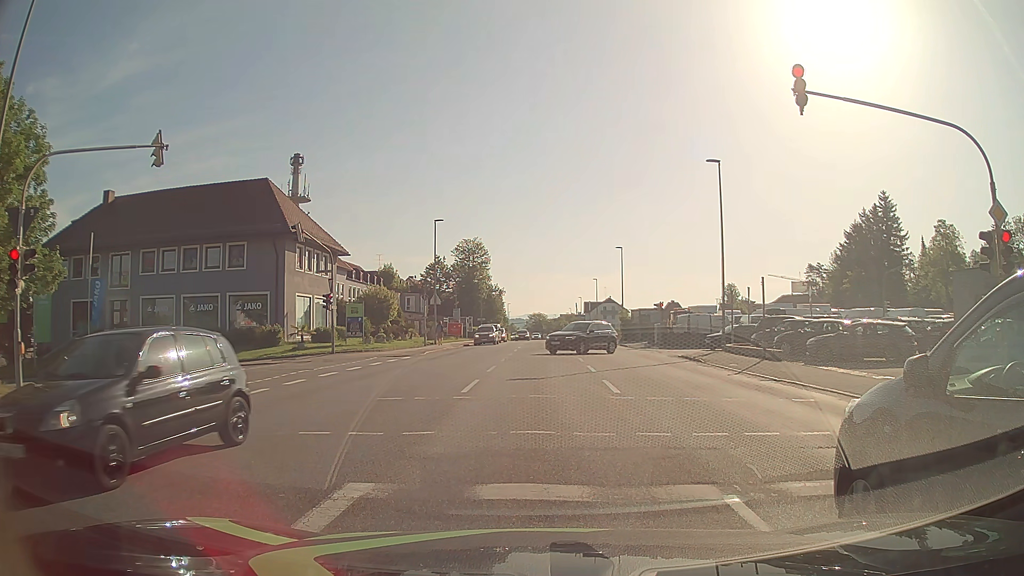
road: tertiary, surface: asphalt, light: Day
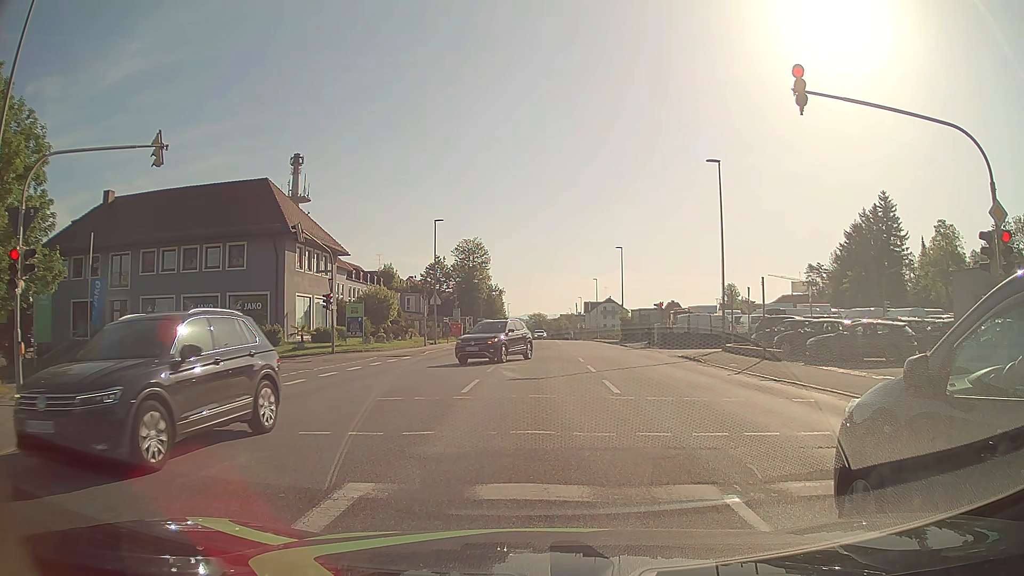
(0.0, 0.0) m; 0°
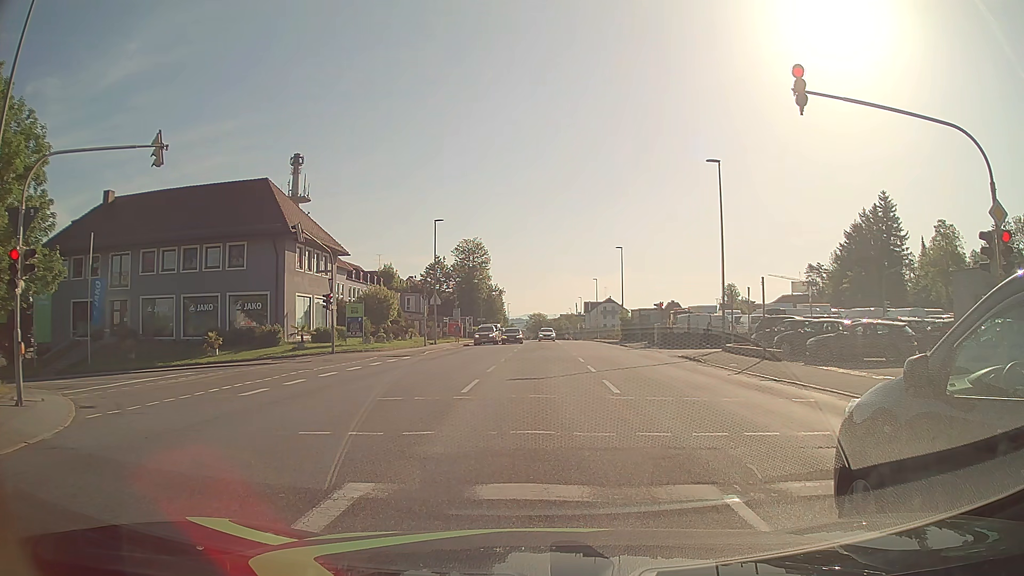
(0.0, 0.0) m; 0°
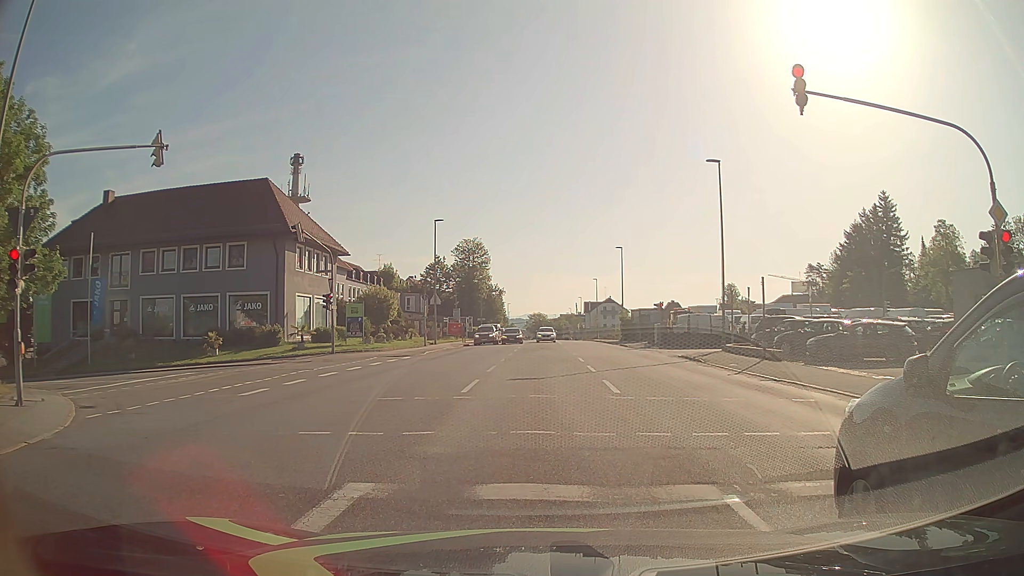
(0.0, 0.0) m; 0°
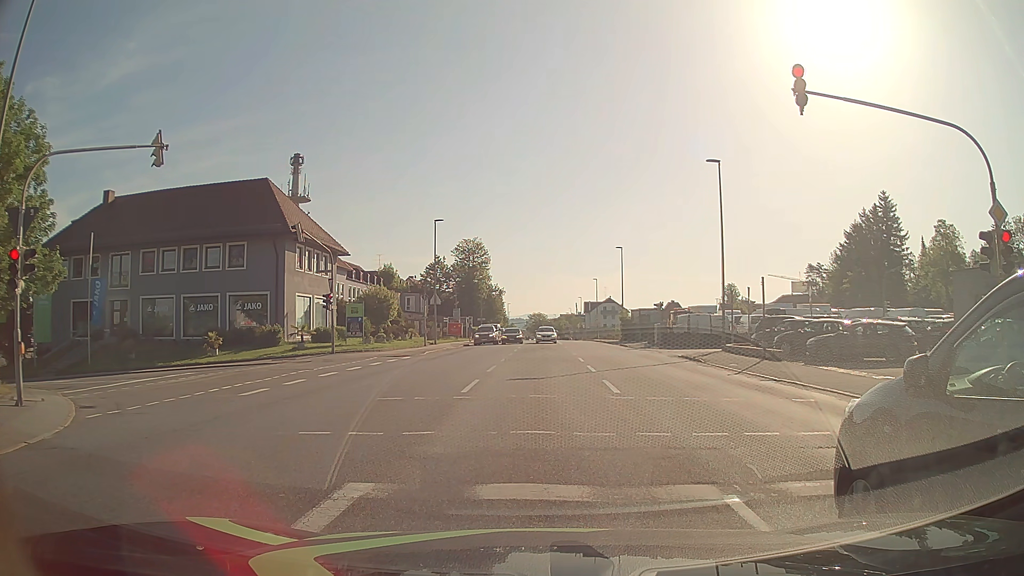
(0.0, 0.0) m; 0°
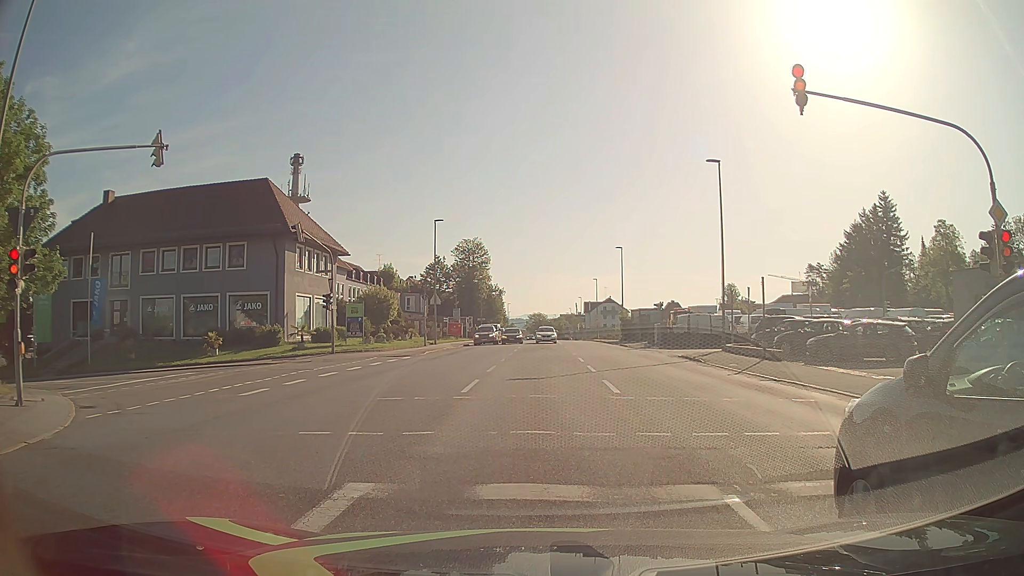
(0.0, 0.0) m; 0°
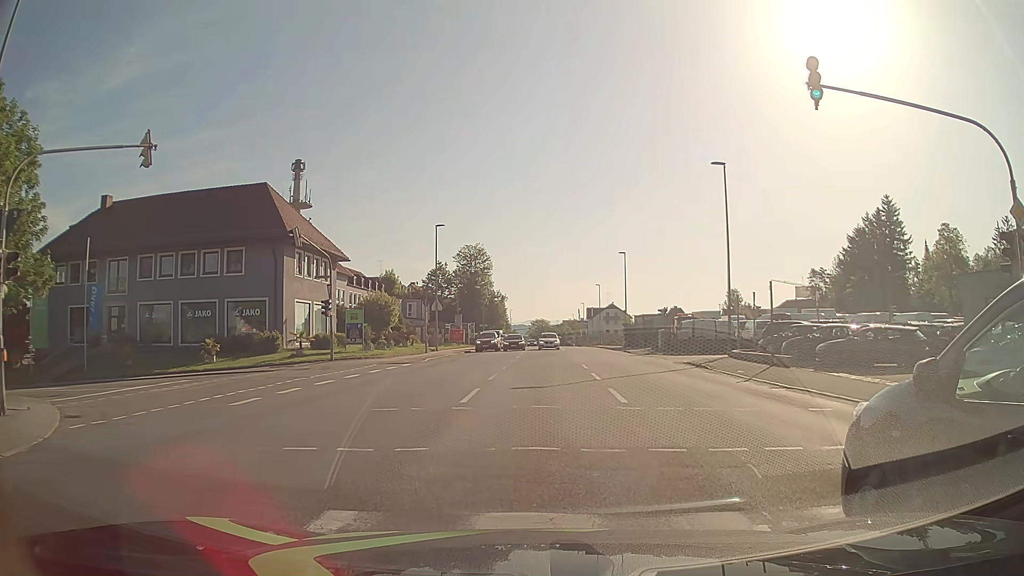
(0.0, +0.8) m; +1°
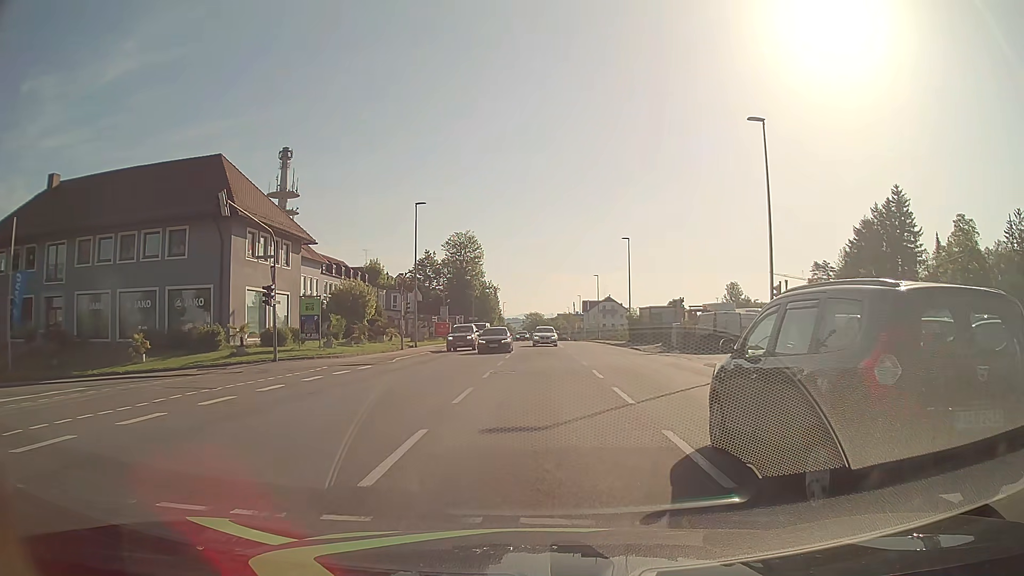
(0.0, +7.5) m; +1°
